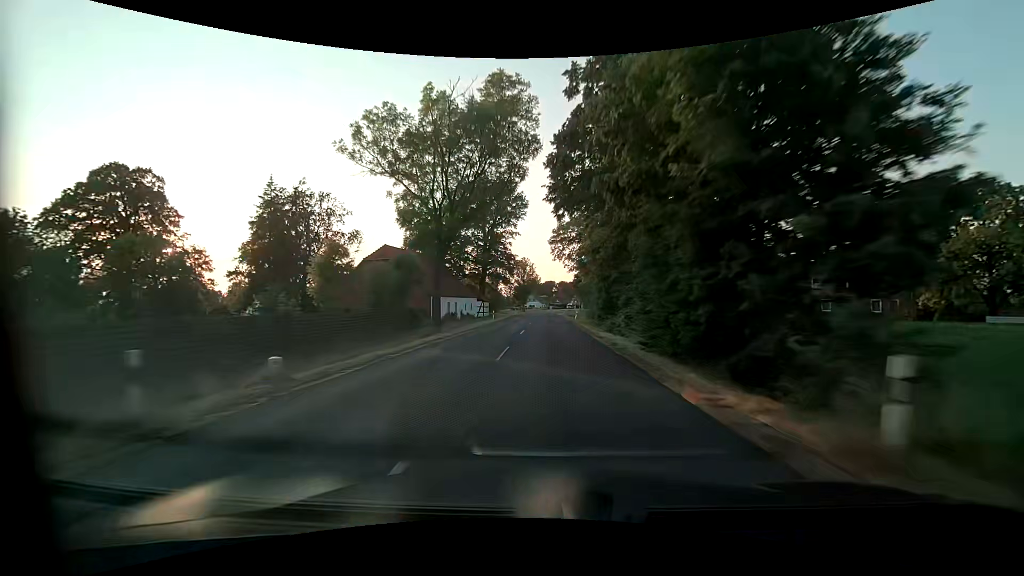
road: secondary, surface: asphalt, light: Day
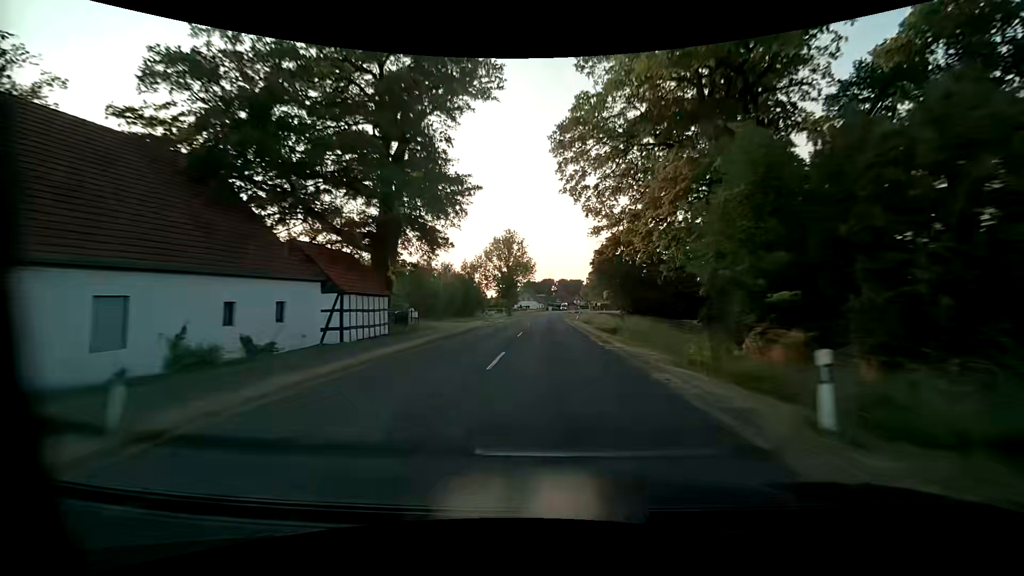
(+0.1, +49.4) m; 0°
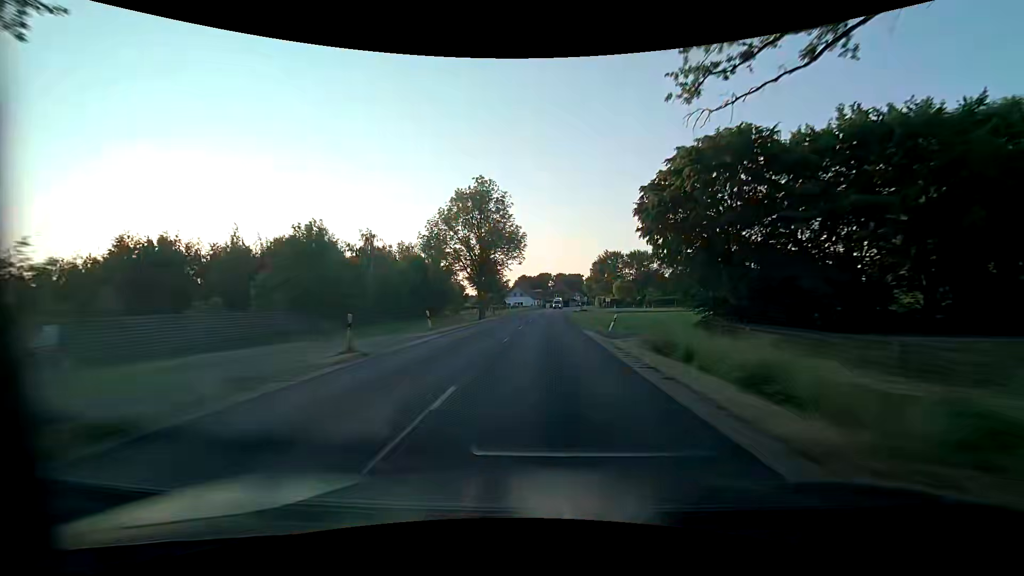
(+0.2, +32.0) m; +1°
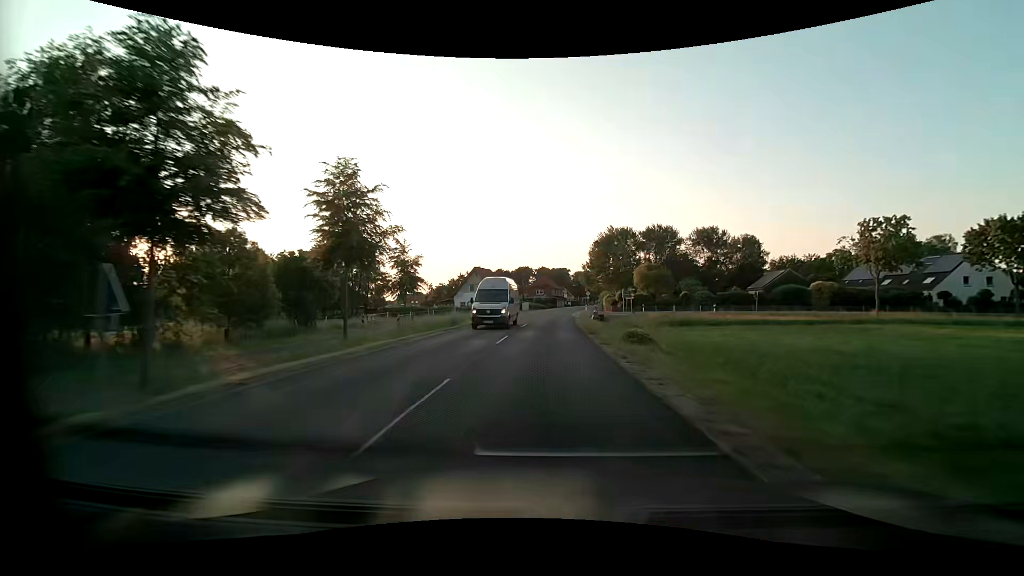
(+0.8, +57.2) m; +2°
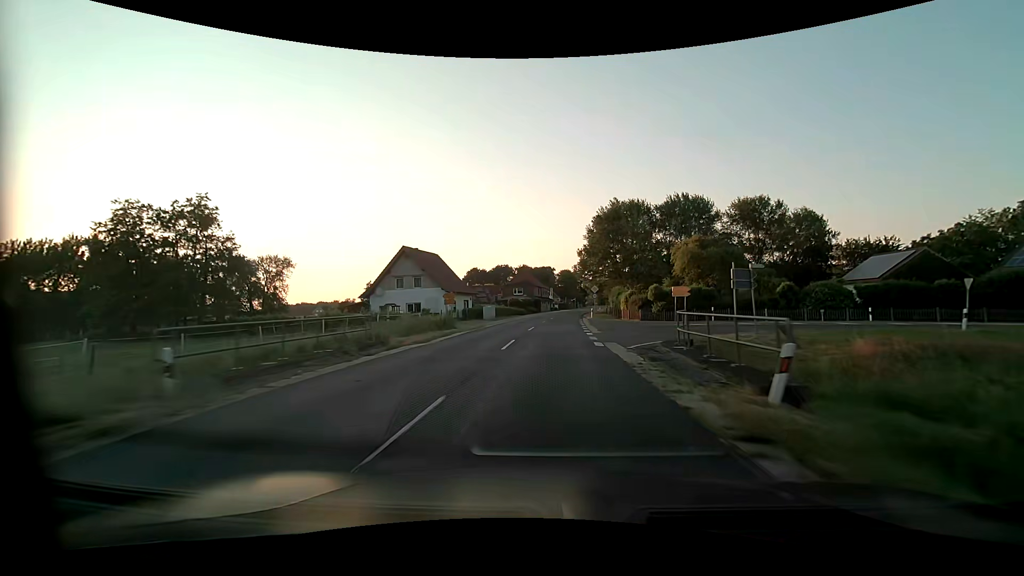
(+0.6, +36.6) m; +2°
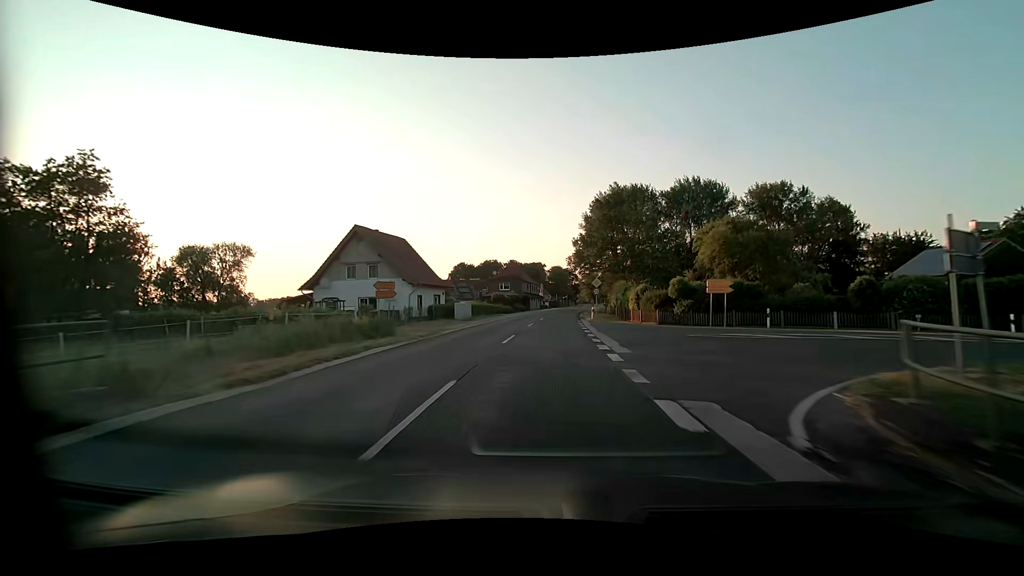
(+0.1, +11.0) m; +1°
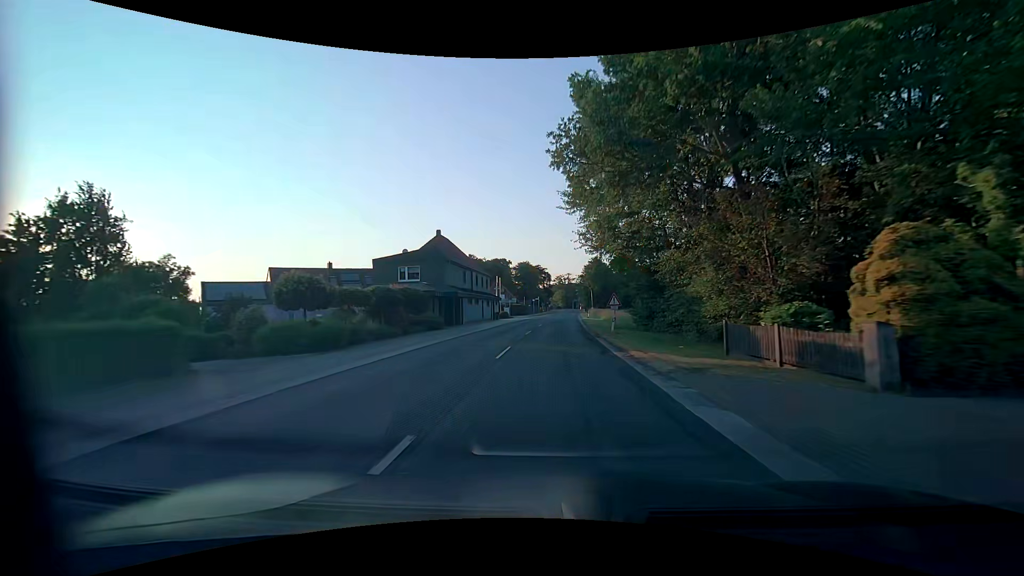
(+2.1, +51.0) m; +4°
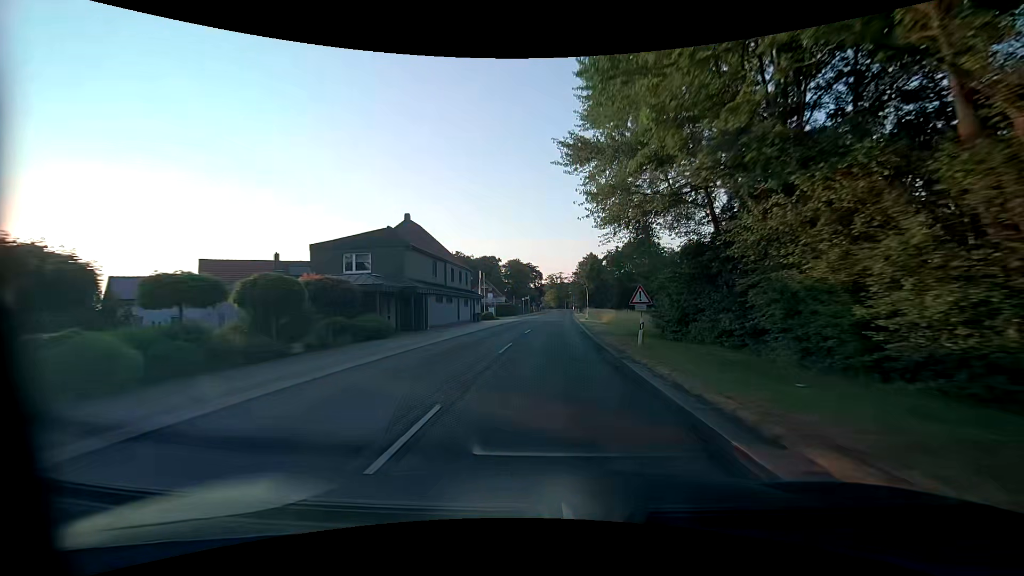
(+0.1, +10.5) m; +1°
(0, +10) (0, +20) (+1, +30) (+1, +40) (+1, +50) (+2, +60) (+2, +70) (+3, +80) (+3, +90) (+4, +100) m
